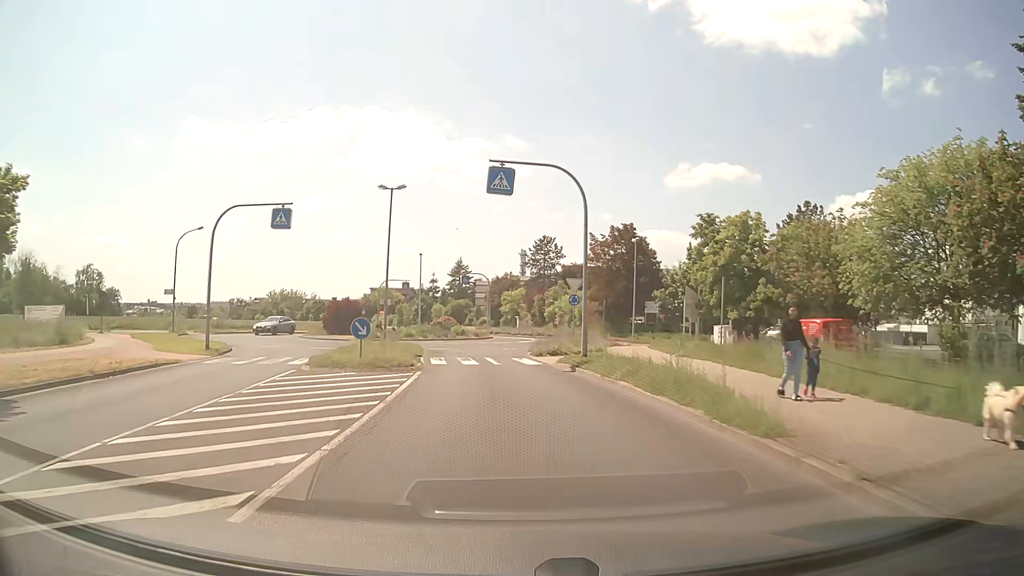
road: tertiary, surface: asphalt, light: Day
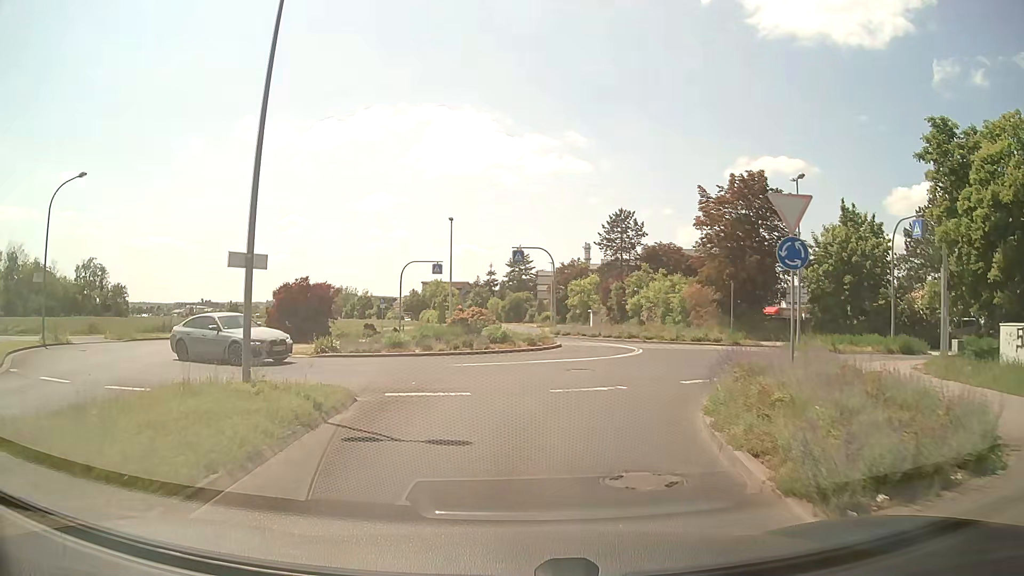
(-0.7, +20.8) m; -6°
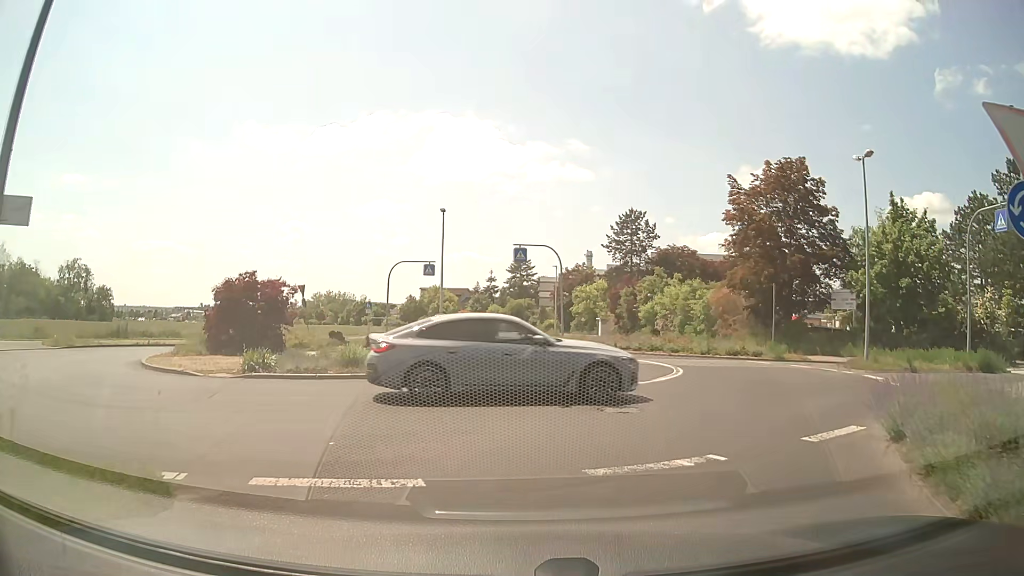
(0.0, +6.1) m; 0°
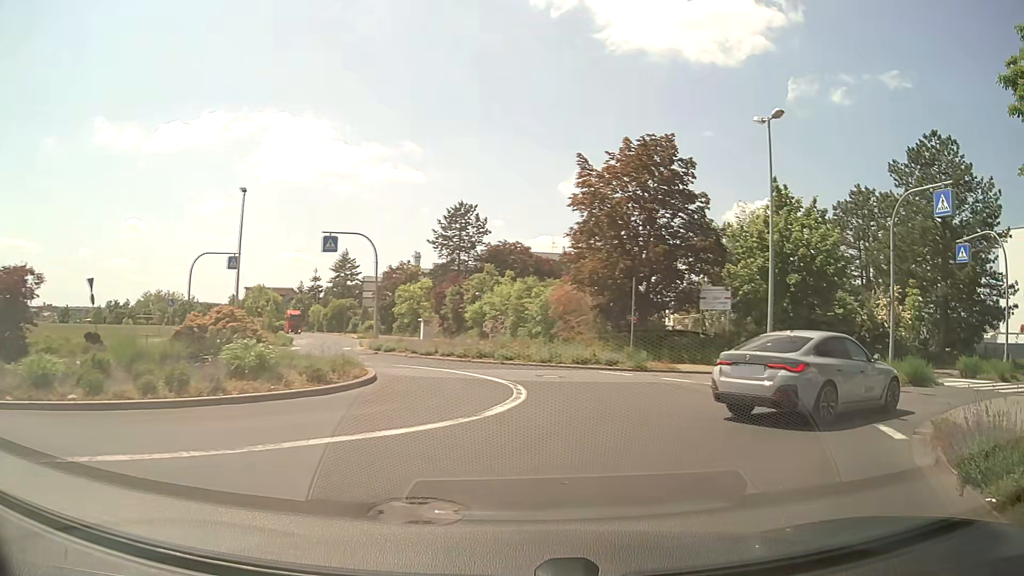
(+0.7, +6.0) m; +15°
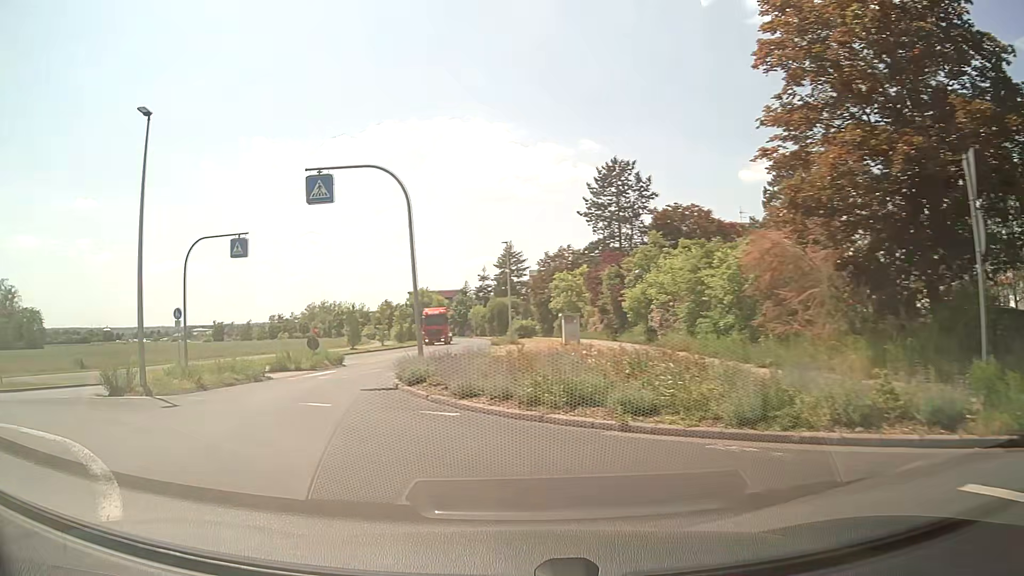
(+1.2, +18.1) m; -16°
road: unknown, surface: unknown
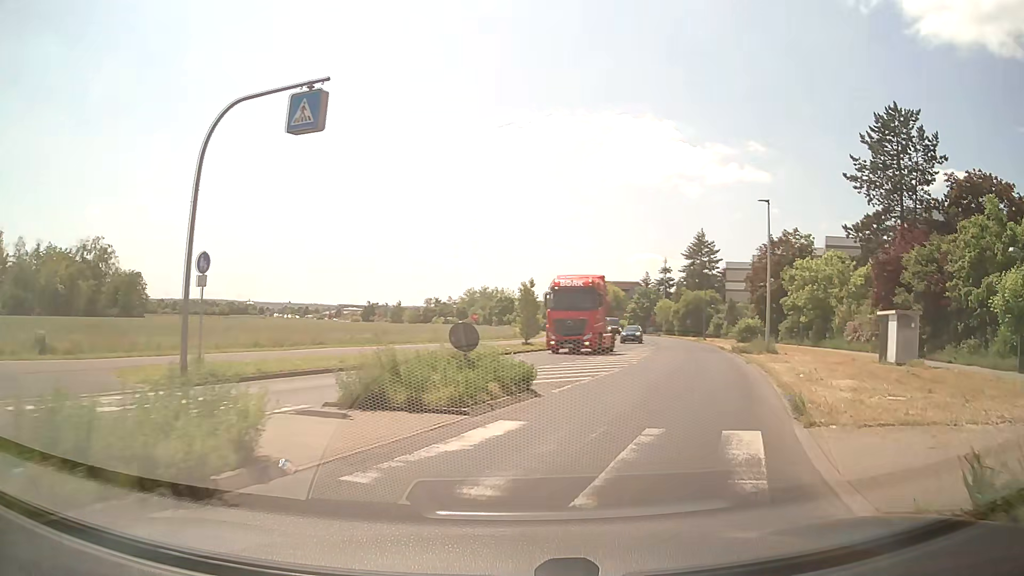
(-4.8, +16.9) m; -15°
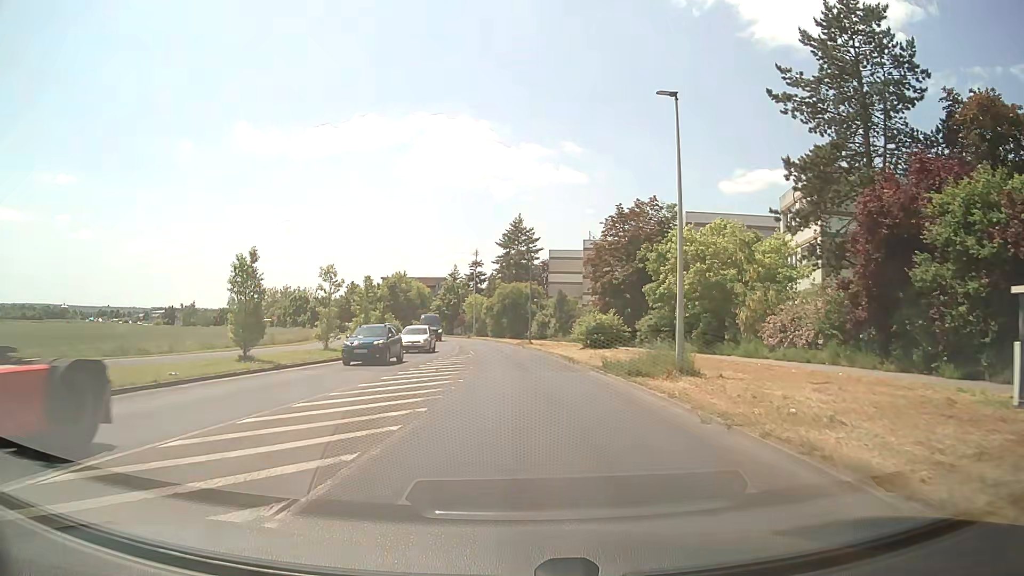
(+3.3, +16.4) m; +17°
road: tertiary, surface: asphalt
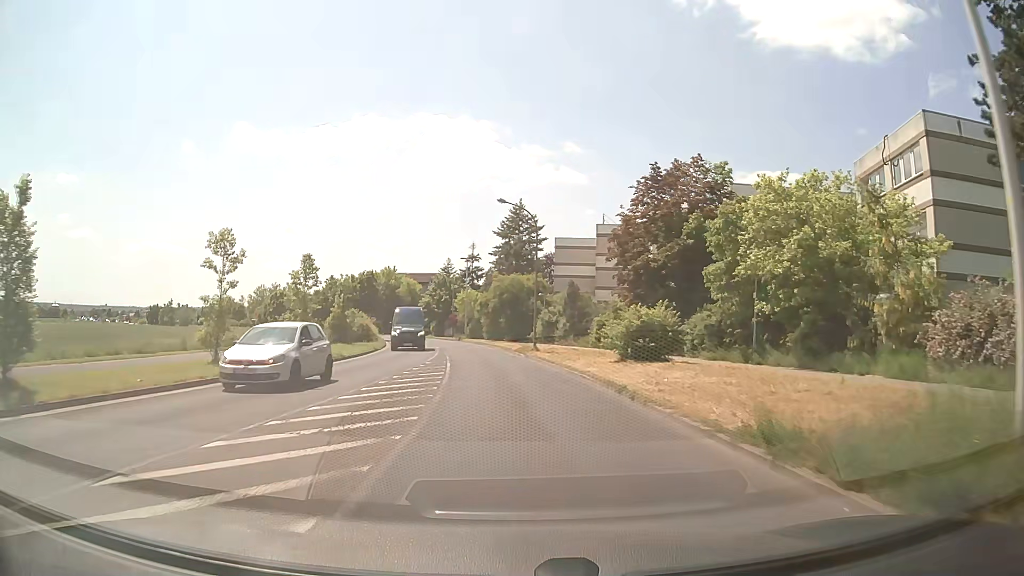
(0.0, +13.0) m; 0°
(0, +10) (-1, +20) (-1, +30) (-3, +40) (-4, +50) (-6, +60) (-9, +69) (-11, +79) (-15, +88) (-18, +98) m
